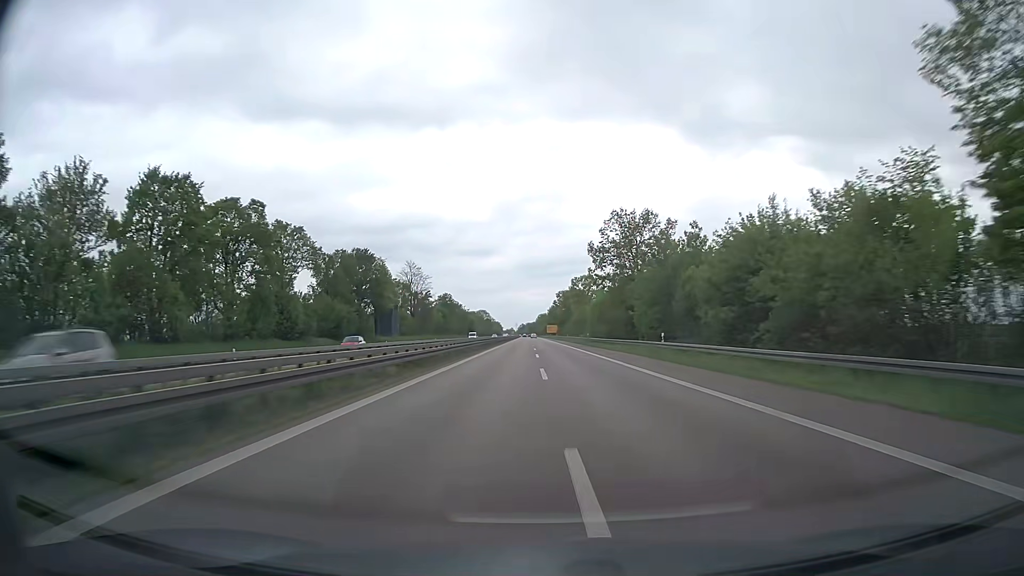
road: trunk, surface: asphalt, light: Day
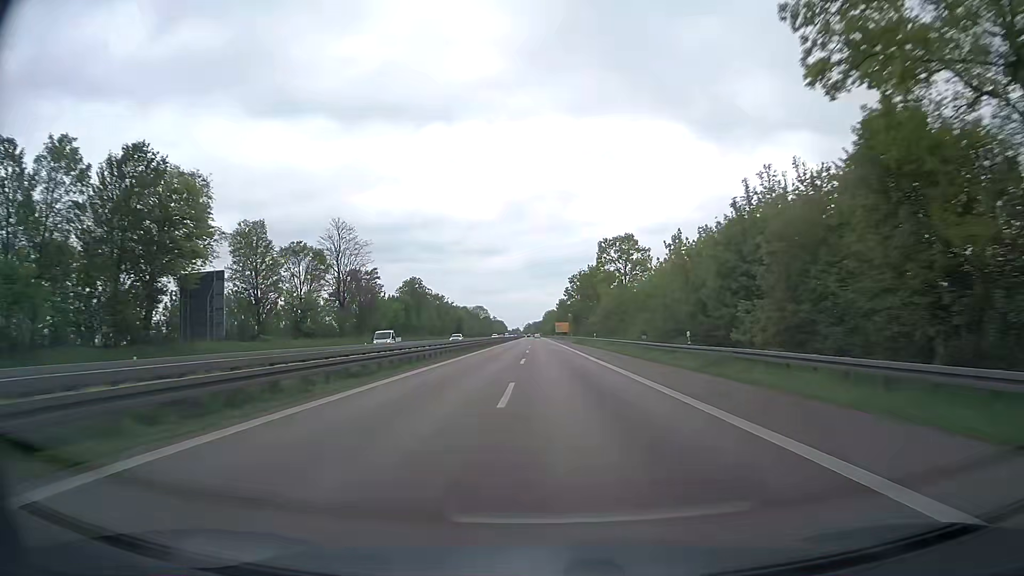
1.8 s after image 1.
(-0.1, +61.3) m; -1°
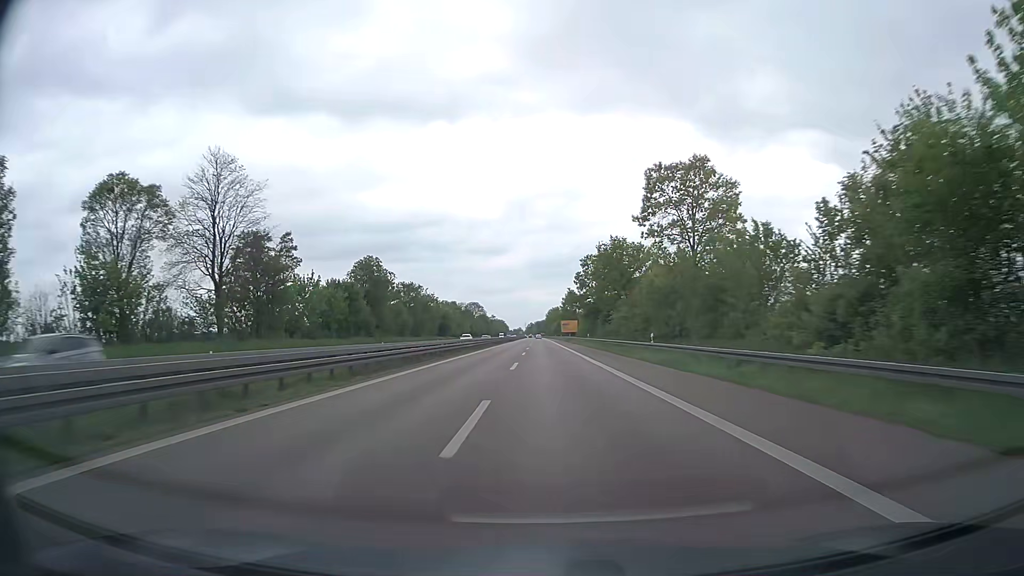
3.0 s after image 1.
(-0.1, +40.8) m; 0°
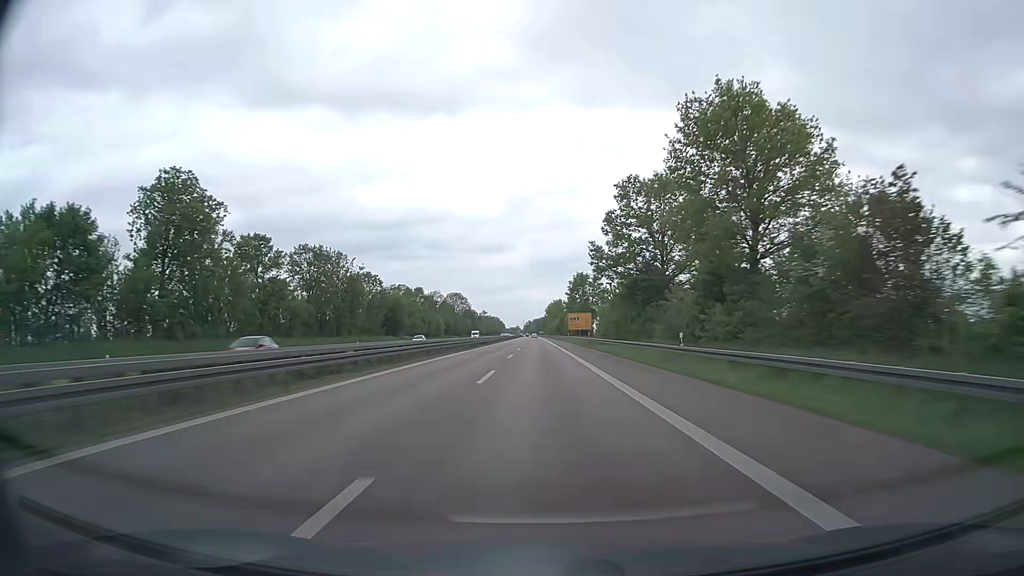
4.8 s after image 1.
(0.0, +61.2) m; 0°
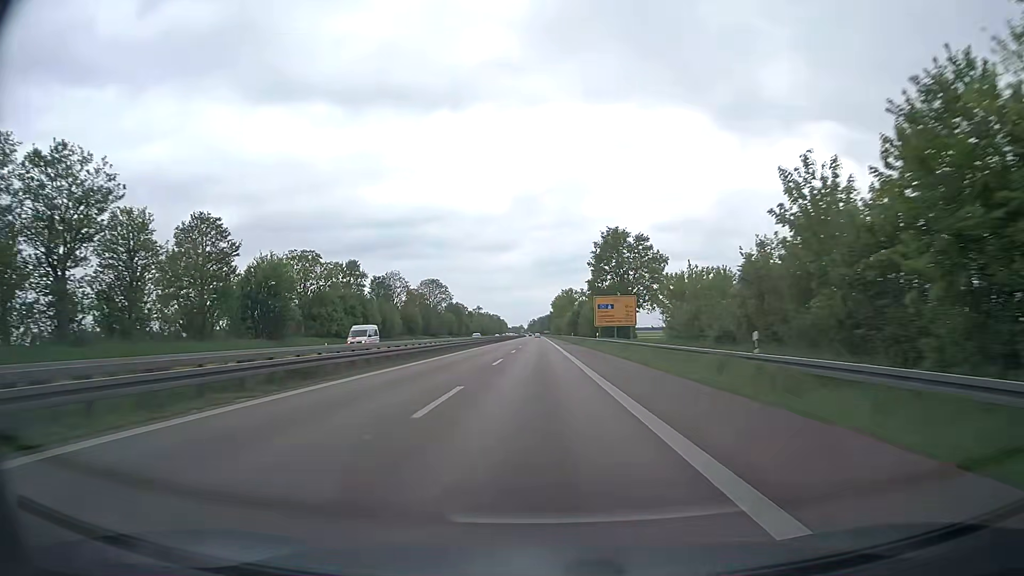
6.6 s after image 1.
(-0.2, +61.2) m; 0°
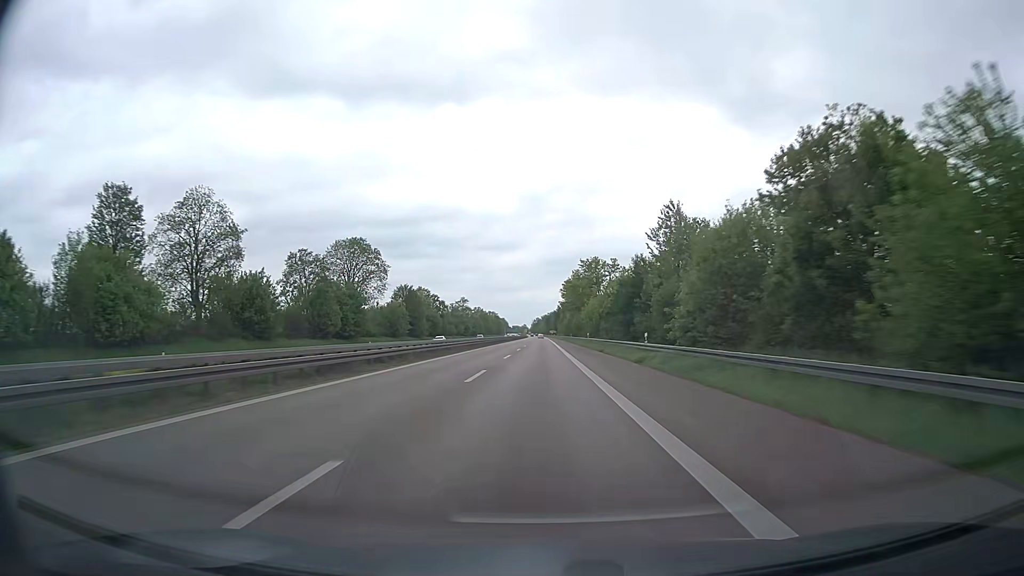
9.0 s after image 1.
(-0.4, +81.7) m; 0°
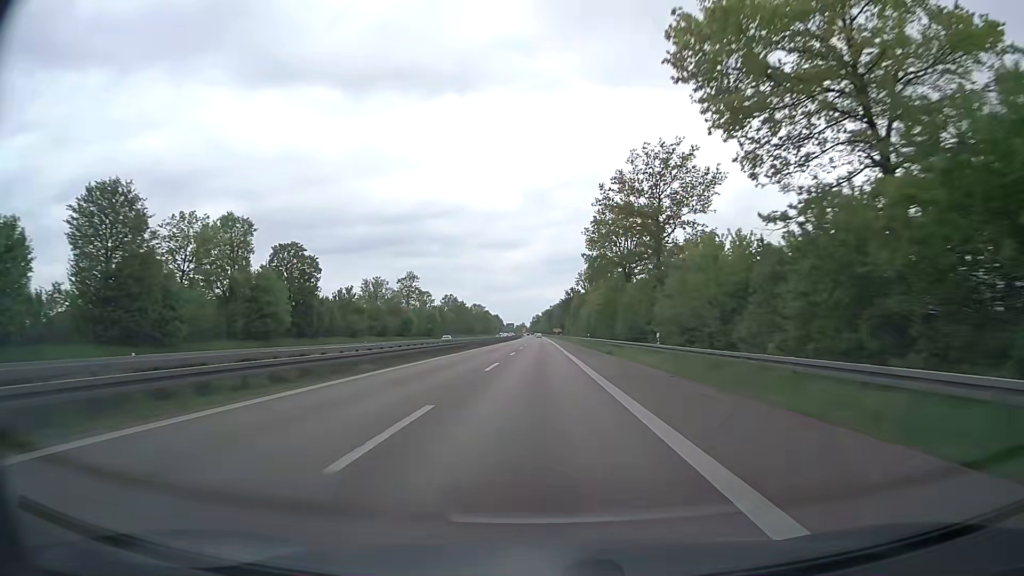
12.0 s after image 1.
(-0.3, +102.3) m; 0°
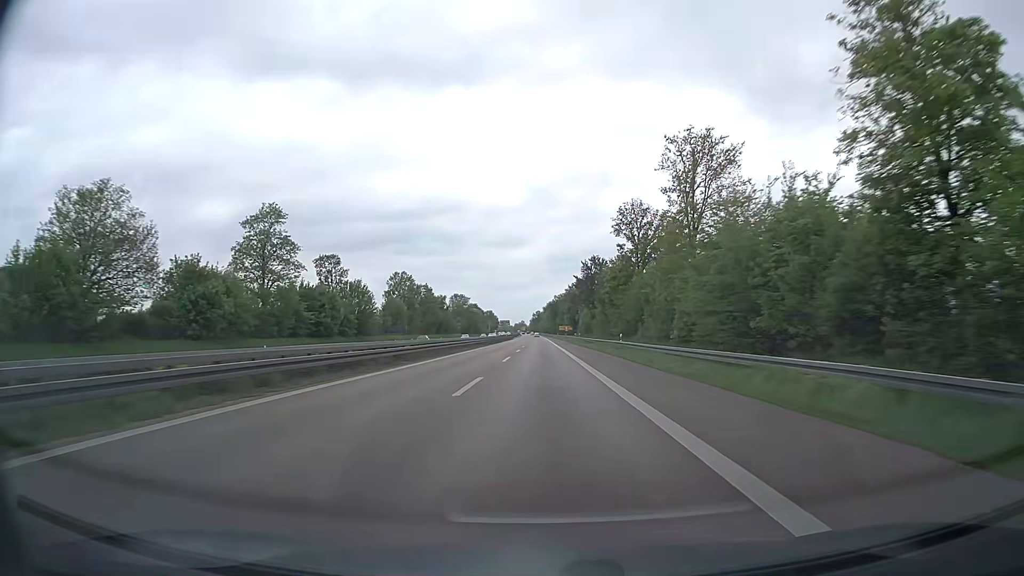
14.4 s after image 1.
(-0.4, +81.9) m; 0°
(0, +10) (0, +20) (0, +30) (0, +40) (0, +50) (0, +60) (0, +70) (0, +80) (0, +90) (0, +100) m
